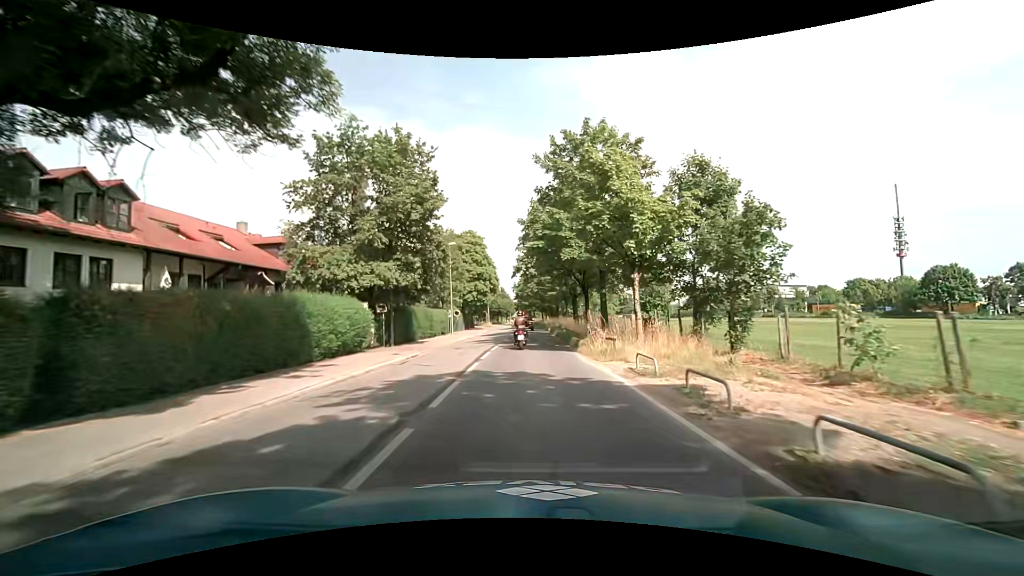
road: tertiary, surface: asphalt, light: Day
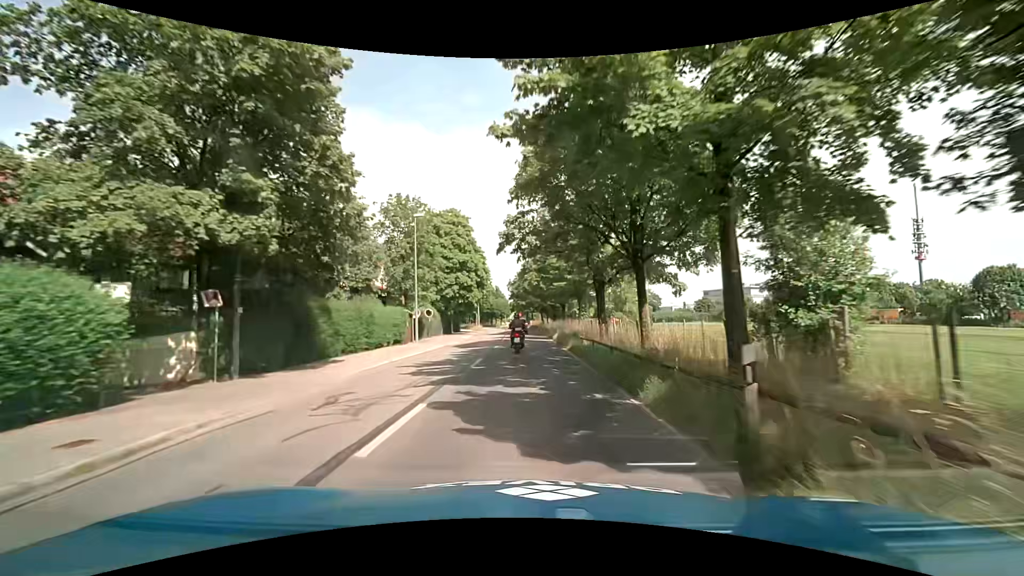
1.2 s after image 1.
(+0.1, +16.3) m; +1°
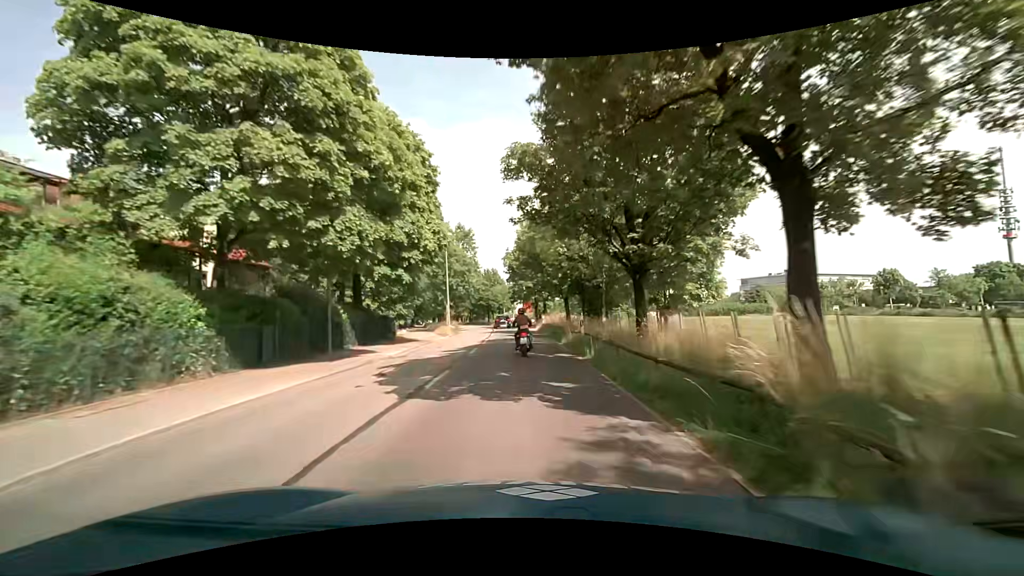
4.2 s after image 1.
(-0.2, +41.9) m; -1°
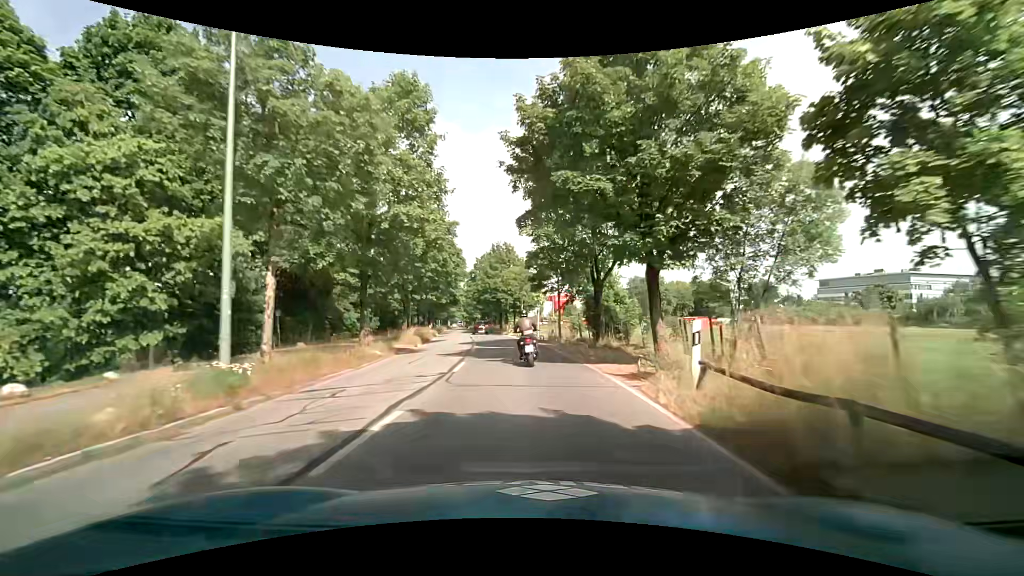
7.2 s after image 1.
(-1.2, +41.2) m; -3°
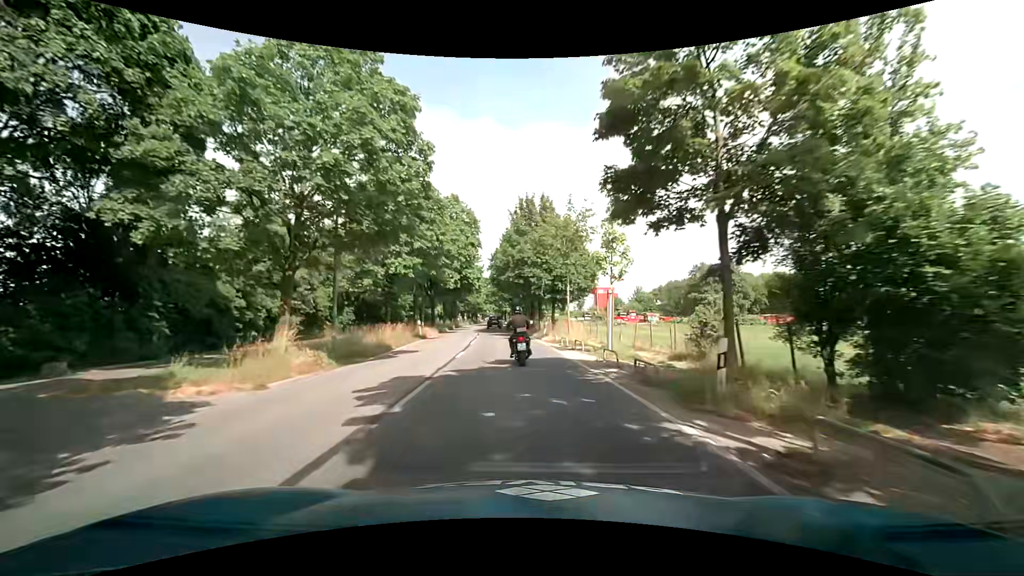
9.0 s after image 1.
(-0.9, +23.9) m; -2°
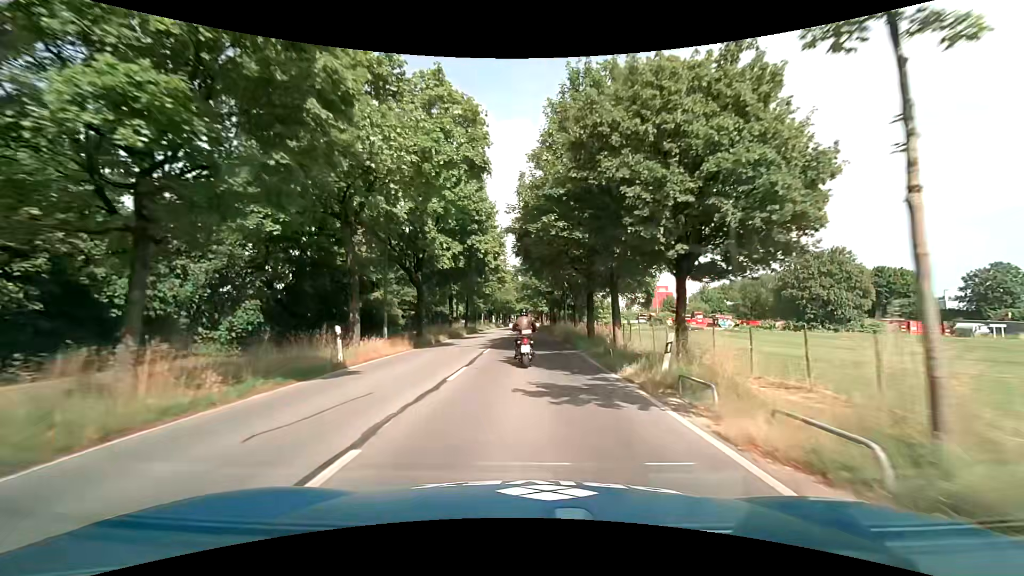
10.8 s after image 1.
(-1.7, +23.5) m; -6°
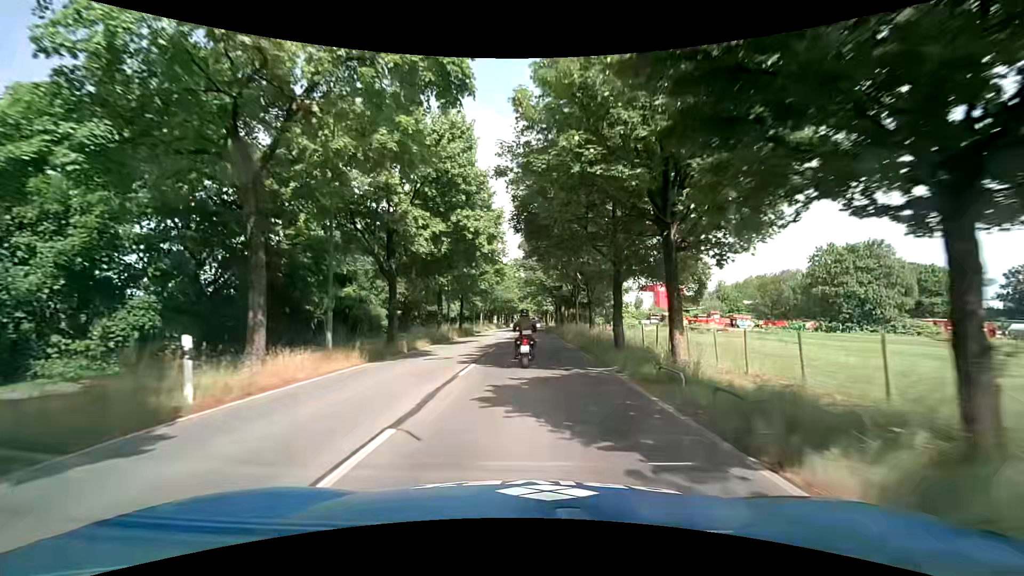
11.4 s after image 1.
(-0.1, +7.9) m; -1°
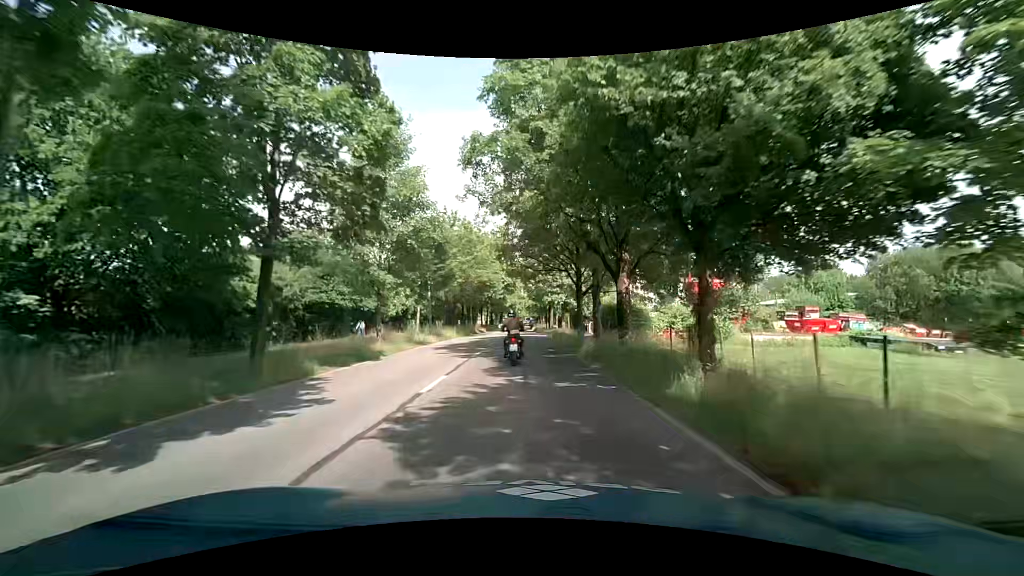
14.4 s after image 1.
(+0.6, +38.8) m; +1°
(0, +10) (0, +20) (0, +30) (0, +40) (-1, +50) (-1, +60) (-1, +70) (-1, +80) (-1, +90) (-2, +100) m
